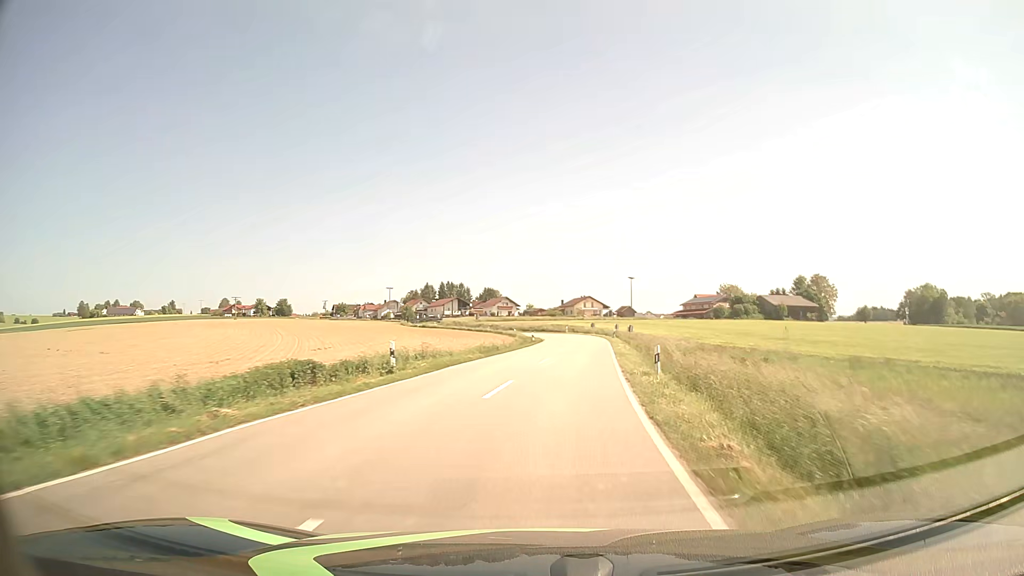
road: tertiary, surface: asphalt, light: Day
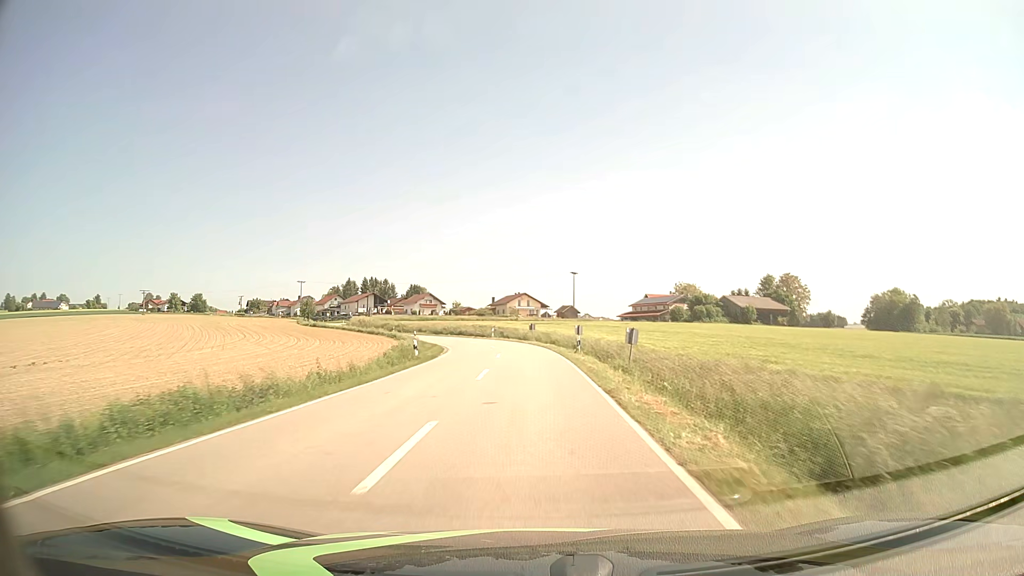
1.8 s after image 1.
(+2.4, +30.4) m; +6°
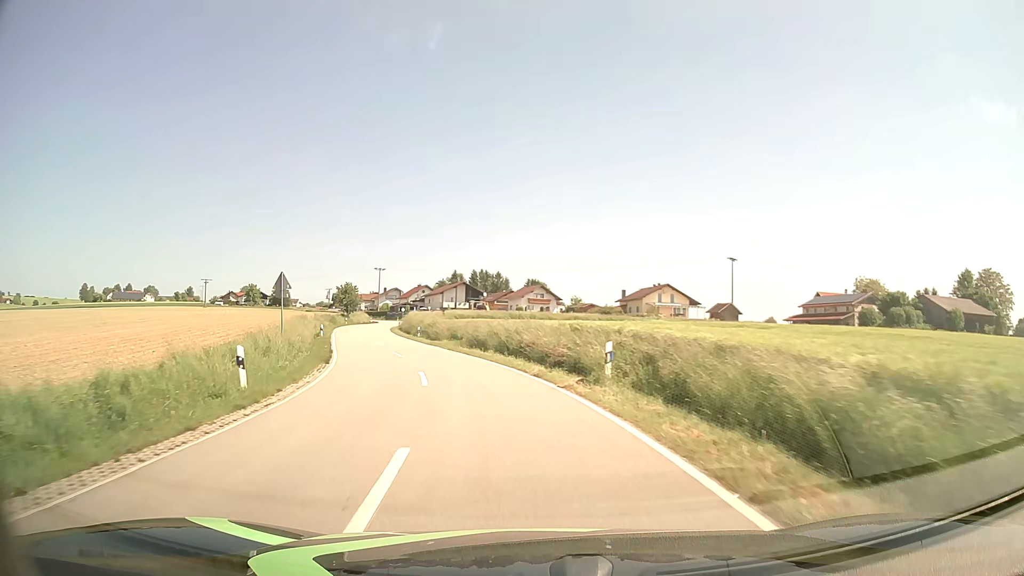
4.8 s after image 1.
(-2.1, +49.8) m; -10°
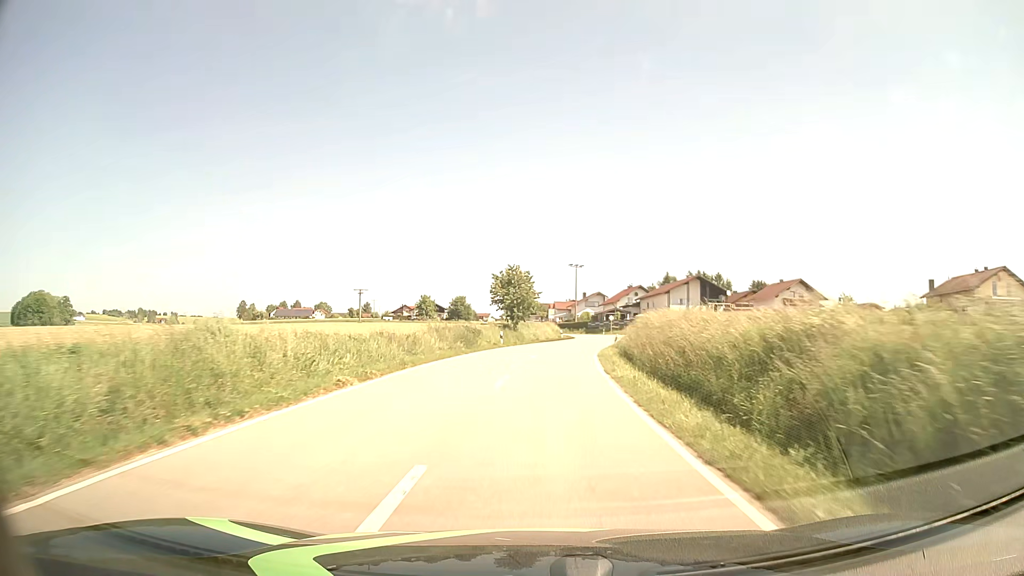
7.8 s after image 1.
(-10.4, +47.0) m; -18°
(0, +10) (0, +20) (+1, +30) (+2, +40) (+4, +50) (+5, +60) (+7, +69) (+9, +79) (+10, +89) (+9, +99) m
